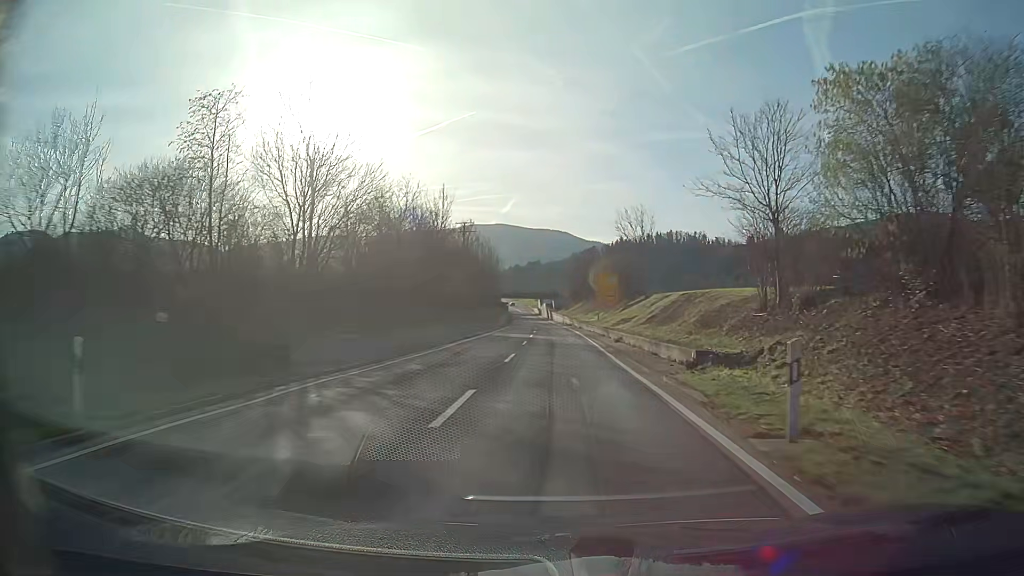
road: secondary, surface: asphalt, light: Day
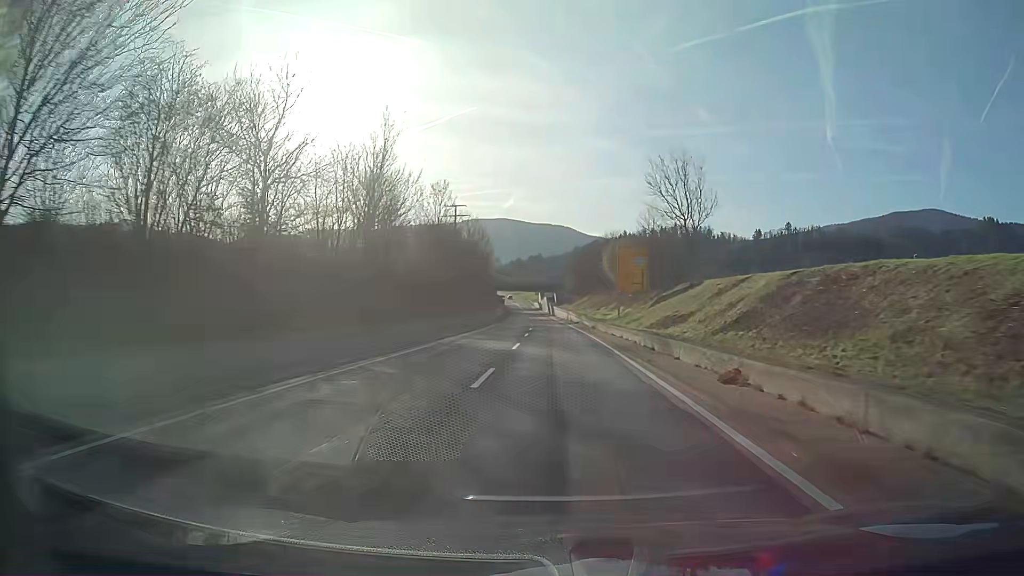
(-0.1, +20.1) m; 0°
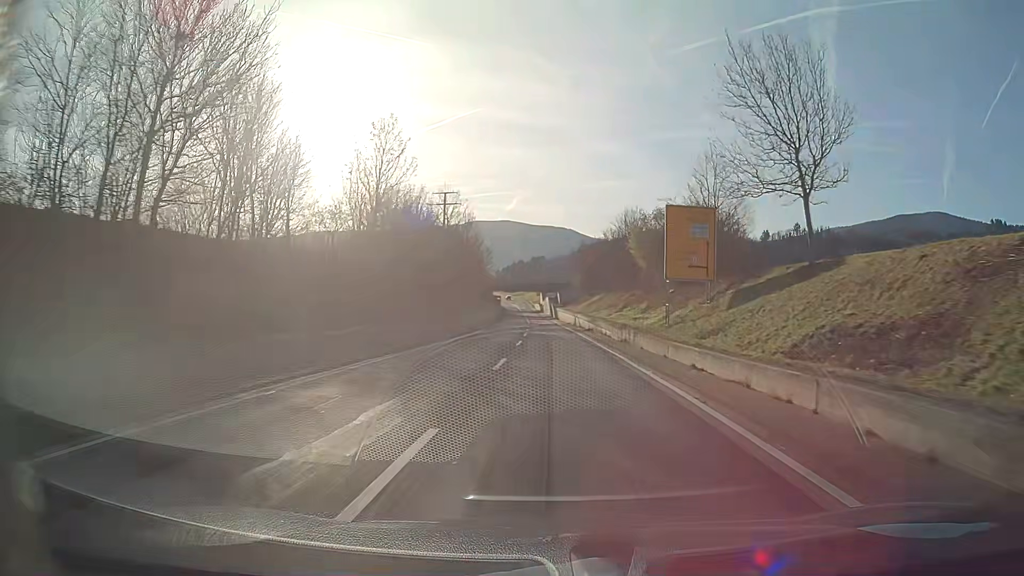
(0.0, +20.1) m; 0°
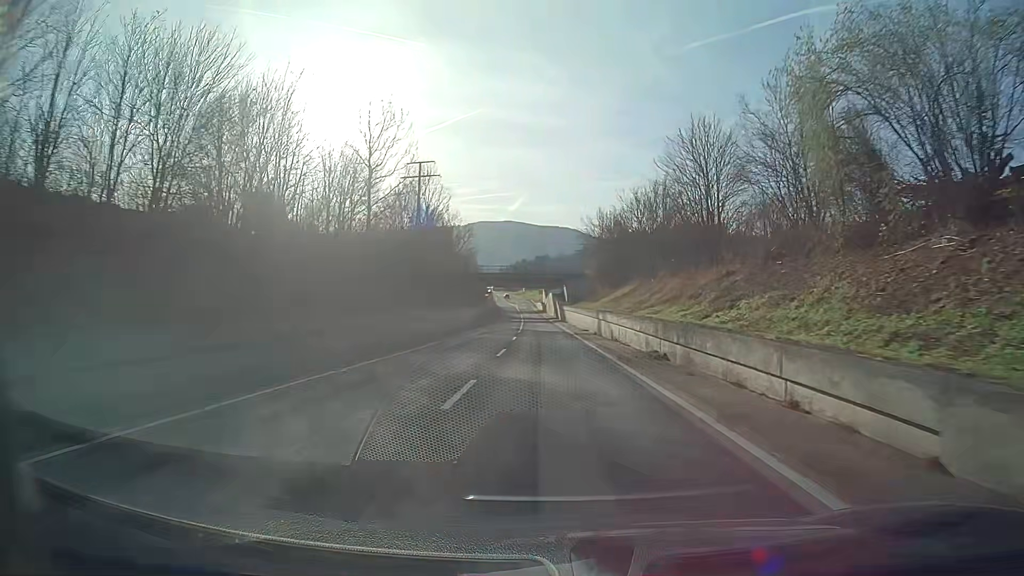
(-0.1, +30.1) m; -1°
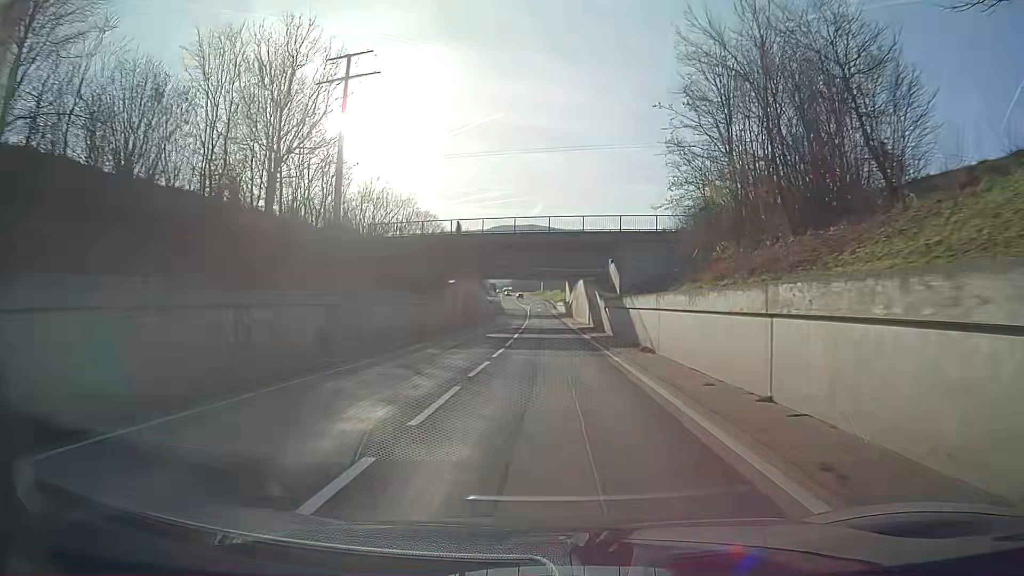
(-0.7, +50.0) m; -2°
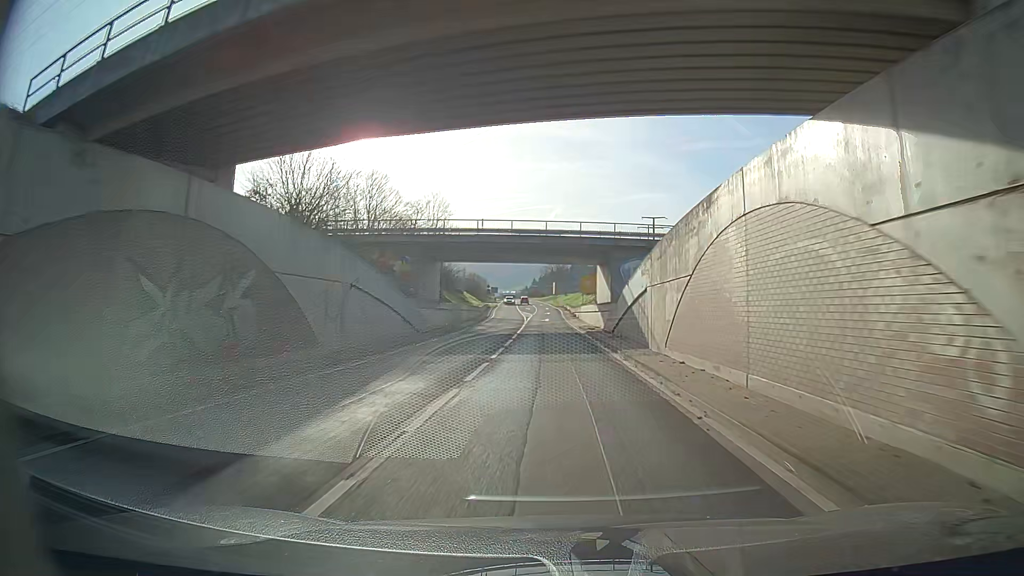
(-0.7, +49.1) m; -2°
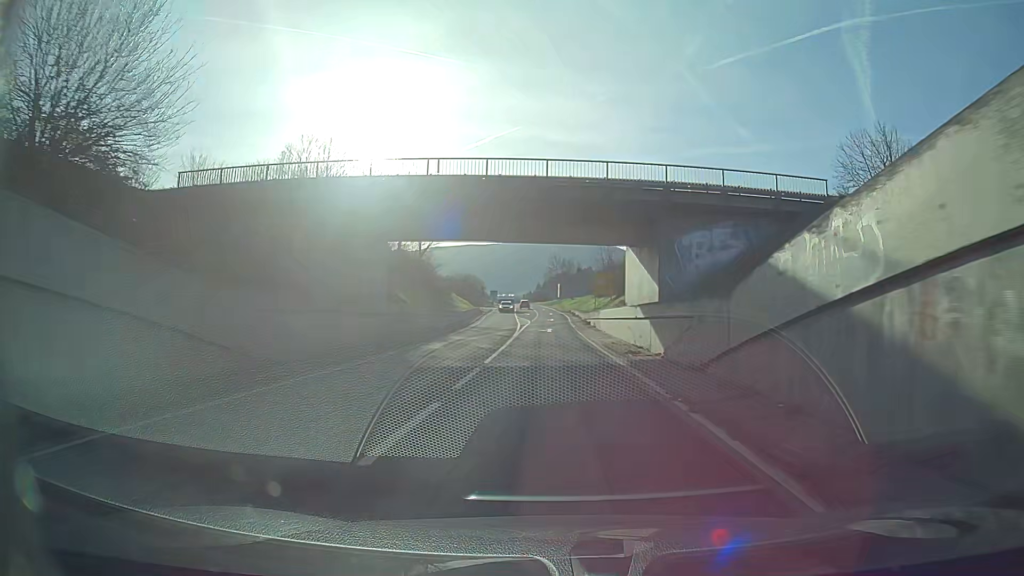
(+0.1, +19.2) m; +1°
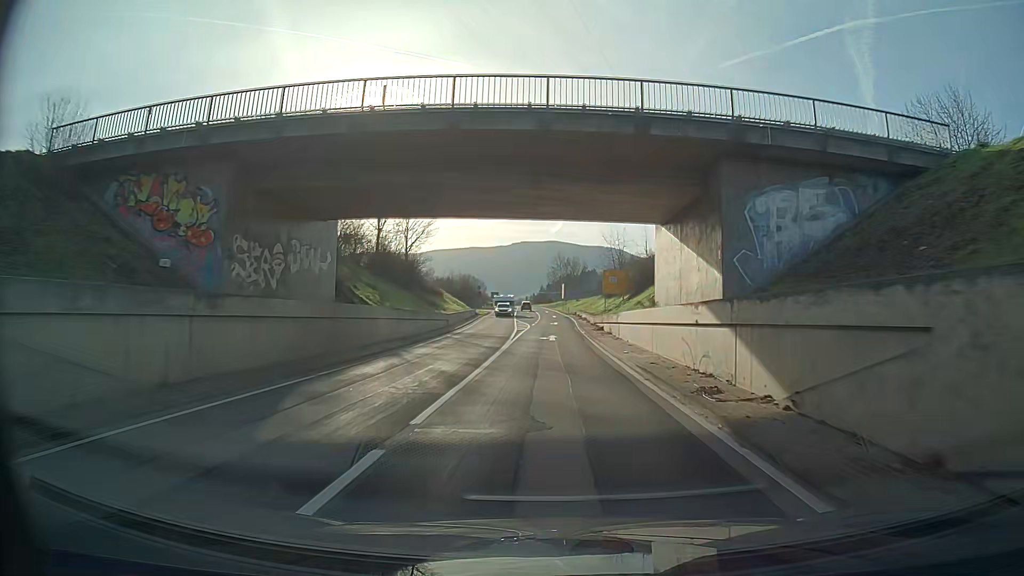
(0.0, +9.4) m; 0°
